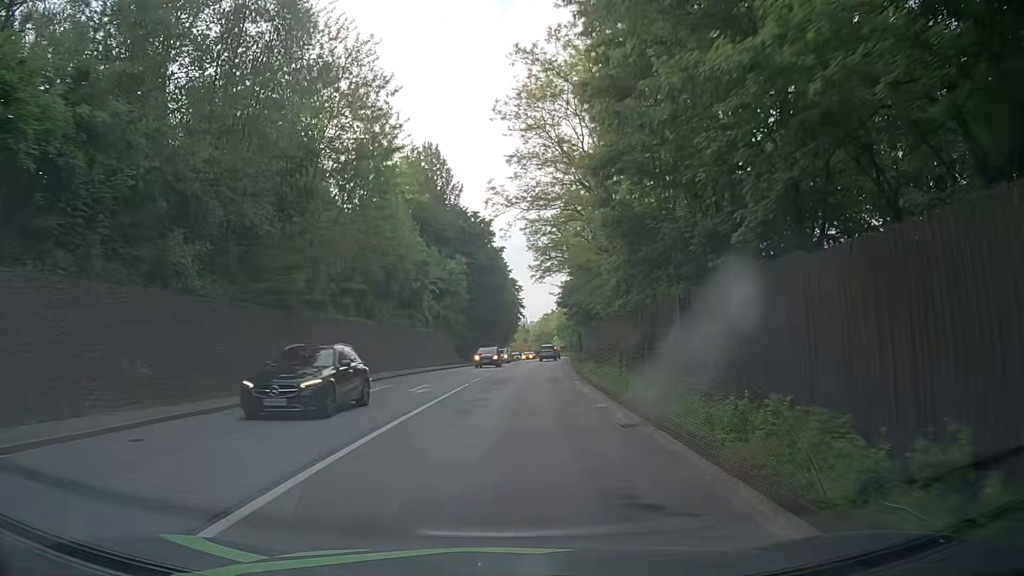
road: primary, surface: asphalt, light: Day
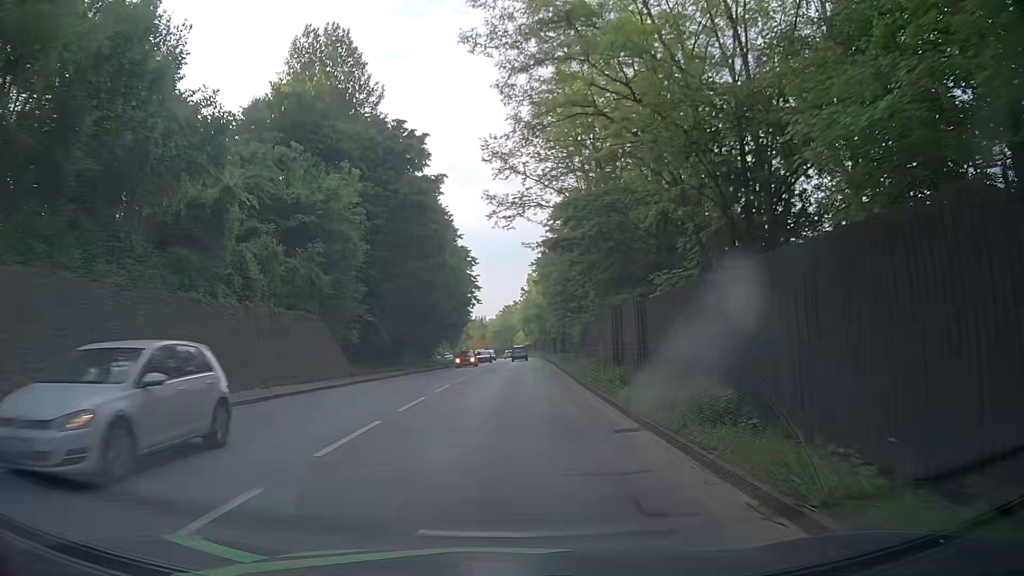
(+0.9, +30.7) m; +3°
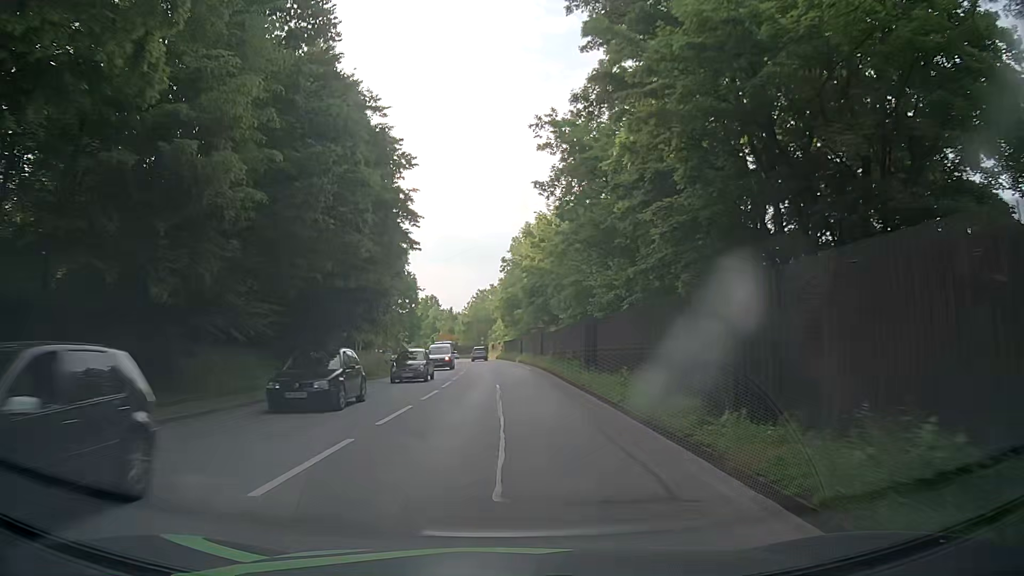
(+1.1, +38.4) m; +3°
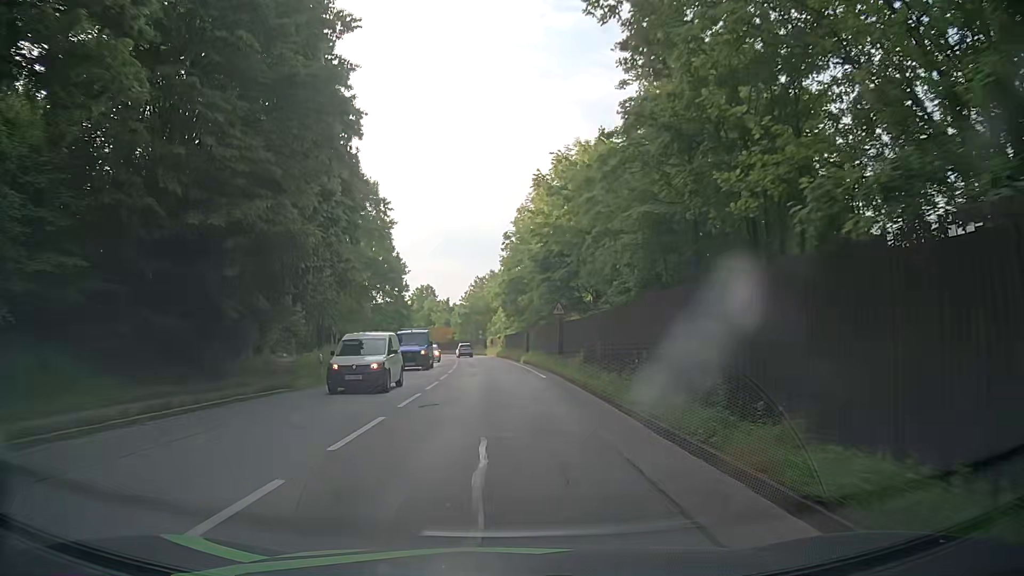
(-0.1, +15.4) m; 0°
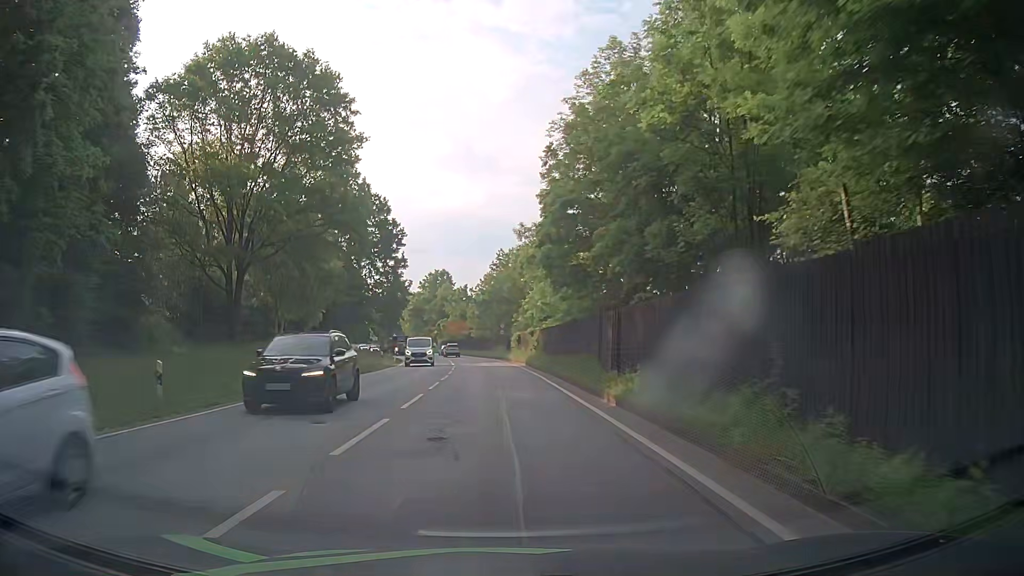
(-1.1, +30.7) m; -3°
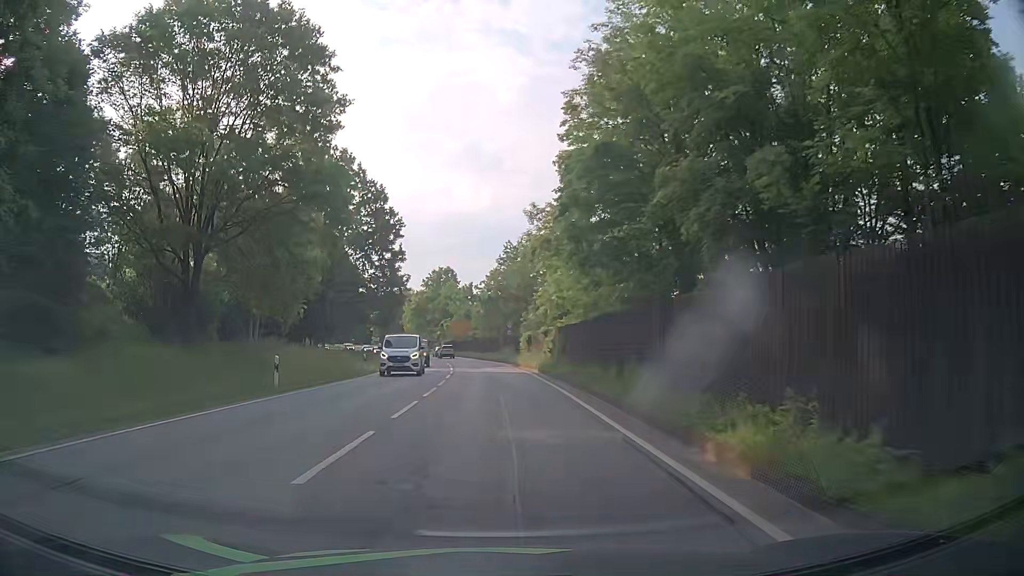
(-0.1, +7.6) m; -1°
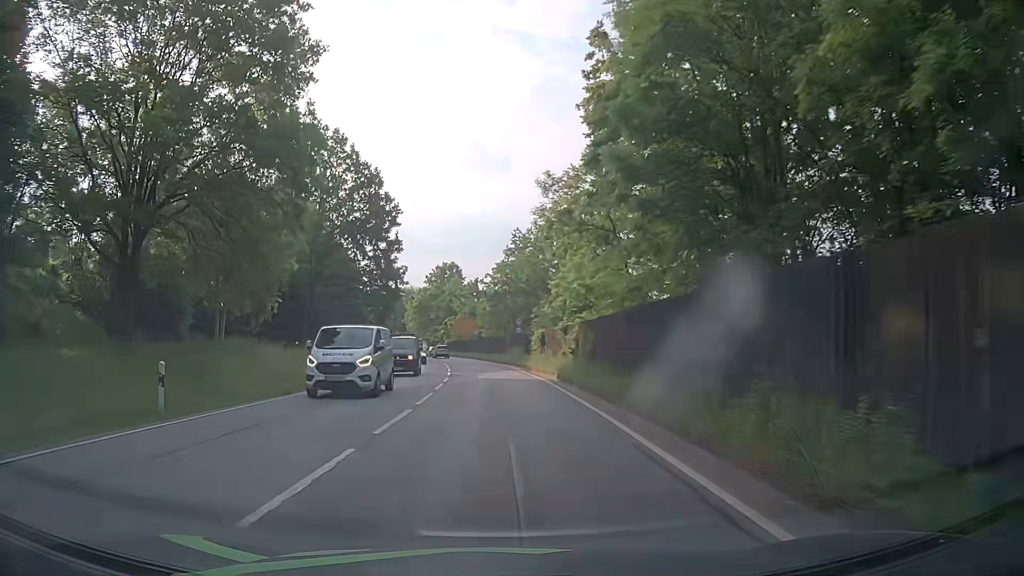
(0.0, +7.6) m; 0°
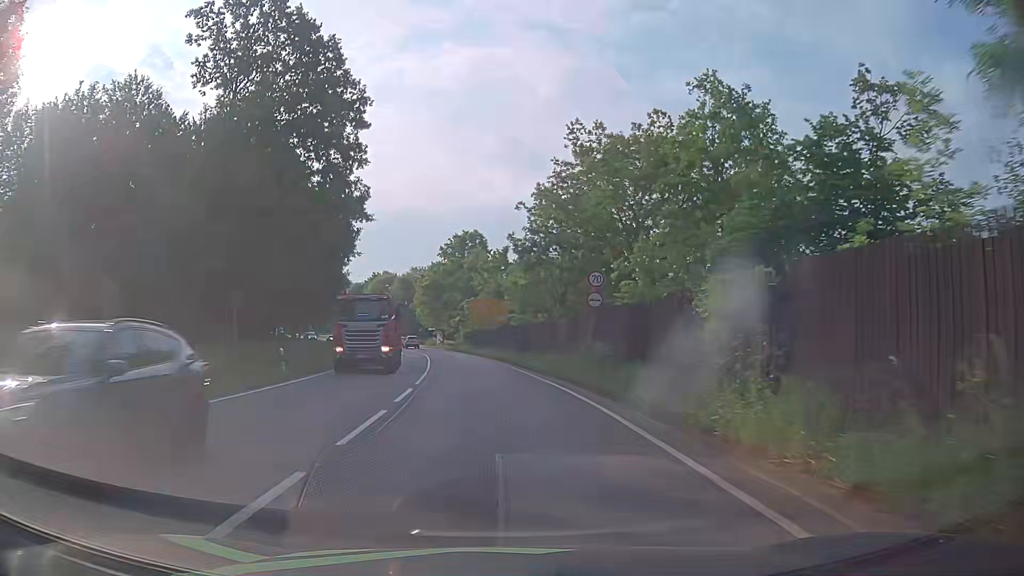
(-0.8, +30.7) m; -3°
